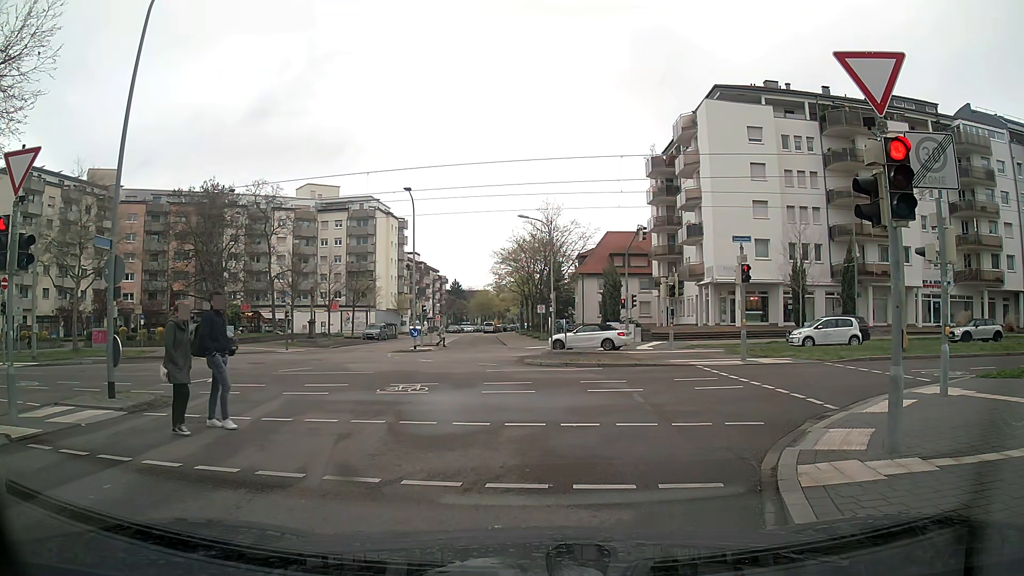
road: residential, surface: asphalt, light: Day
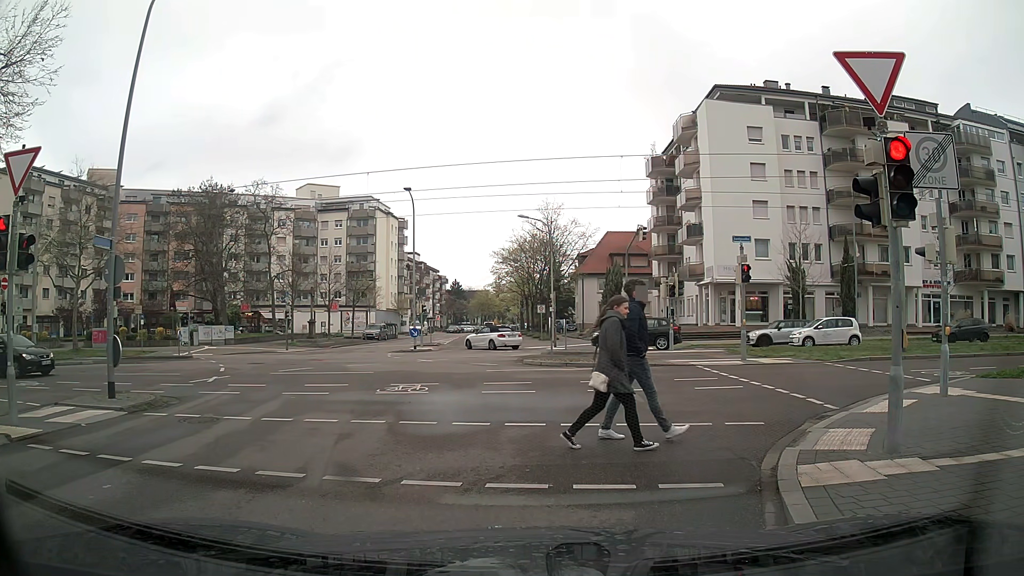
(0.0, 0.0) m; 0°
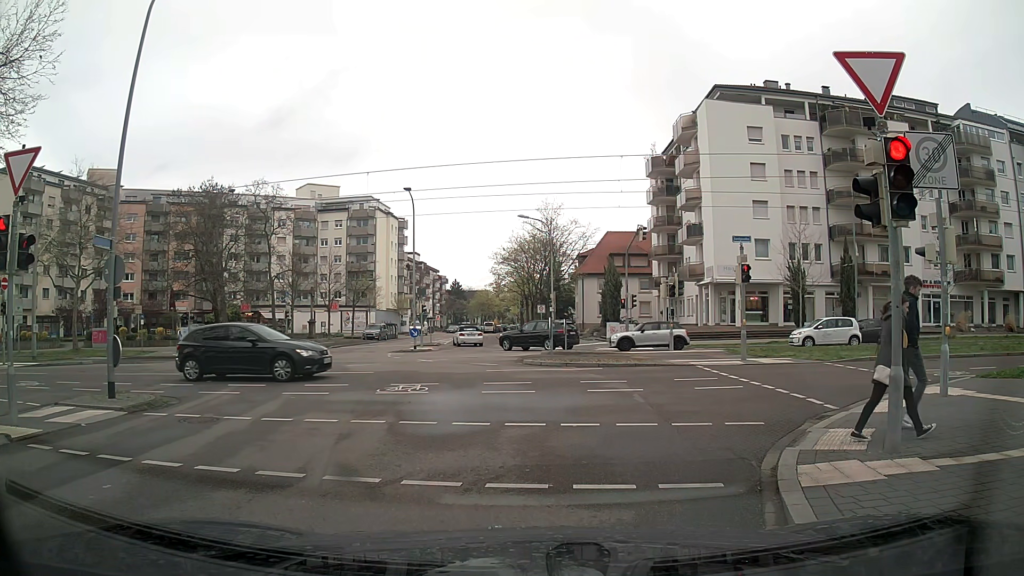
(0.0, 0.0) m; 0°
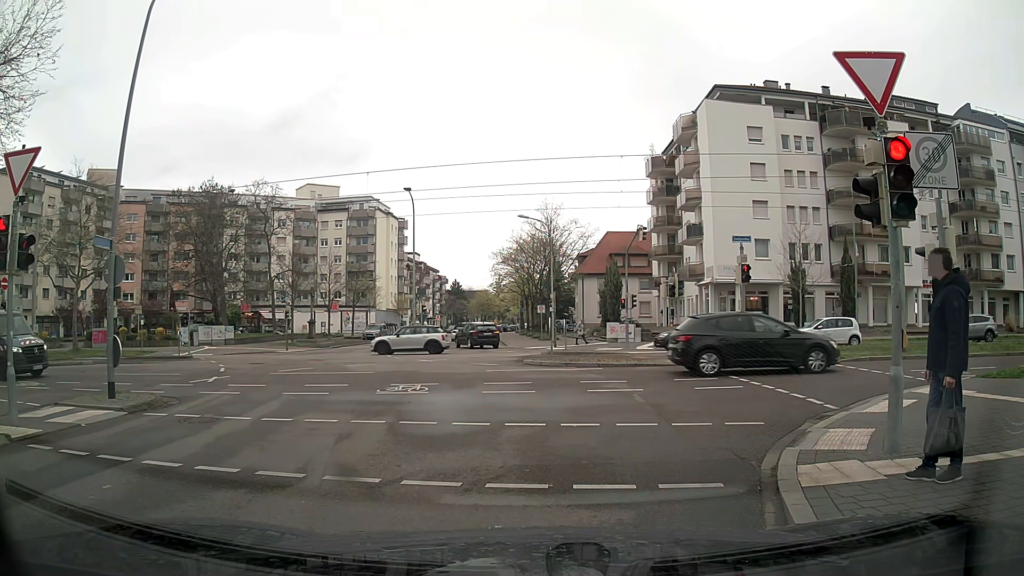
(0.0, 0.0) m; 0°
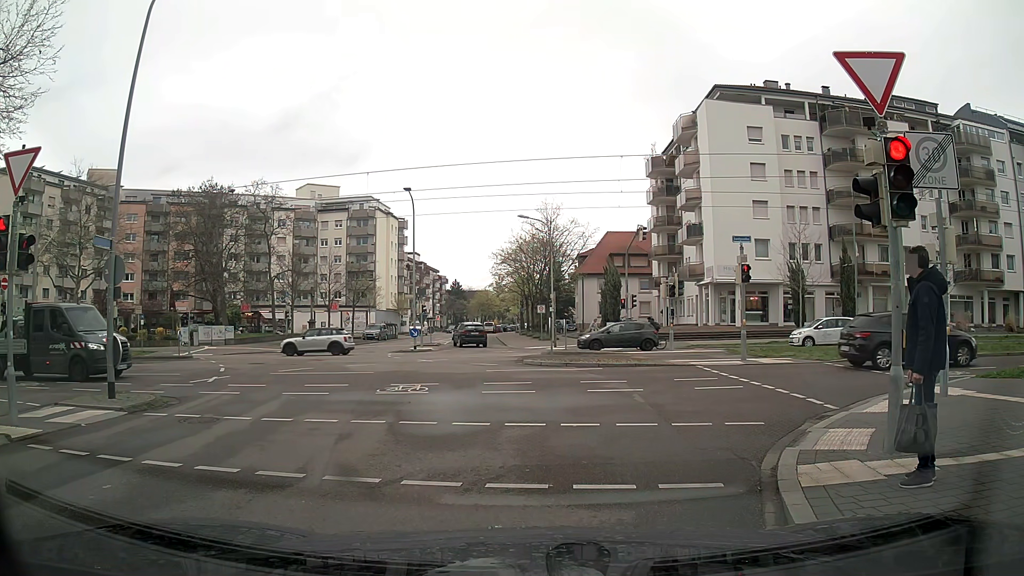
(0.0, 0.0) m; 0°
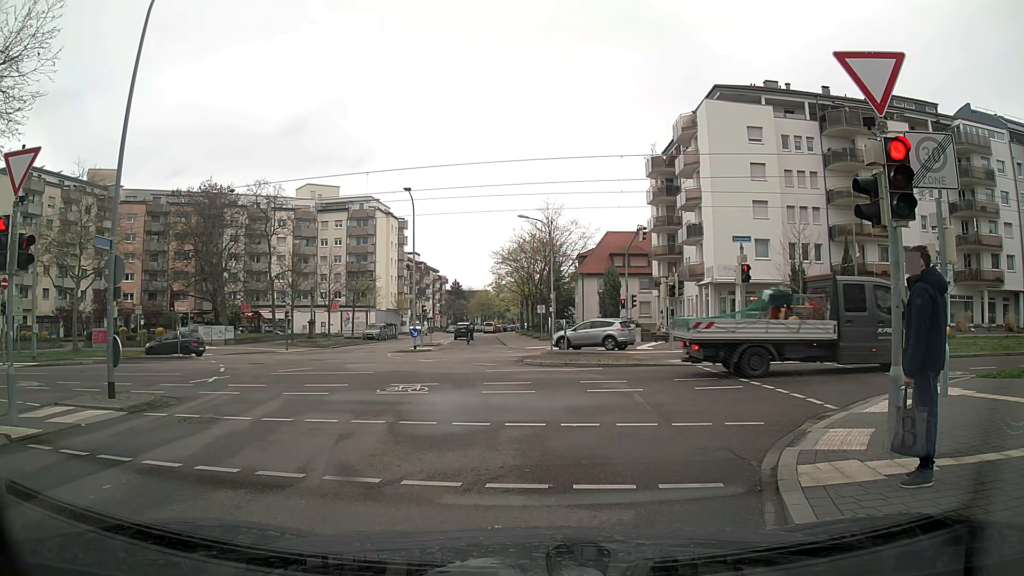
(0.0, 0.0) m; 0°
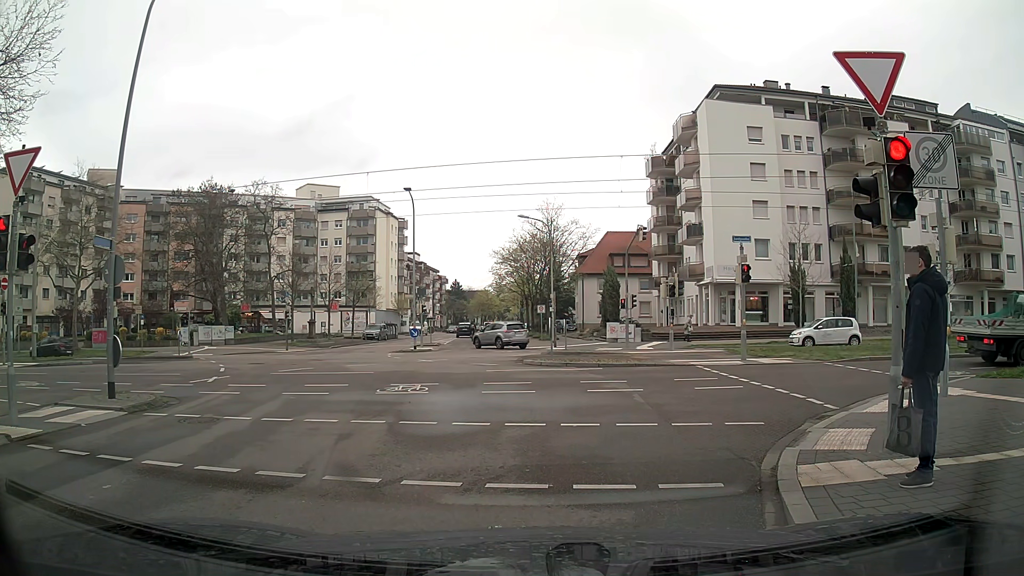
(0.0, 0.0) m; 0°
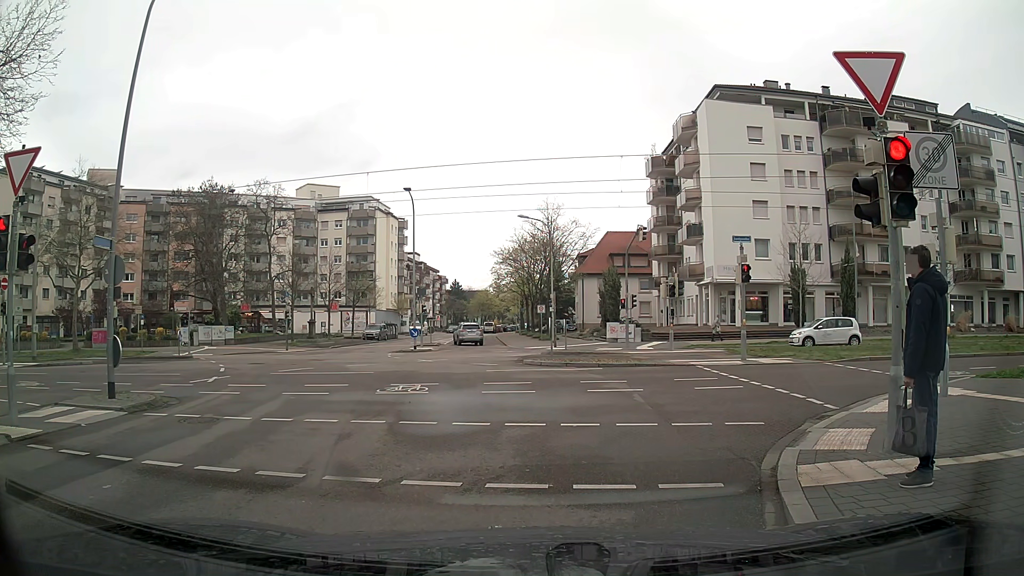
(0.0, 0.0) m; 0°
(0, +10) (+7, +17) (+17, +18) (+27, +19) (+37, +19) (+47, +19) (+57, +19) (+67, +19) (+77, +19) (+87, +19) m
